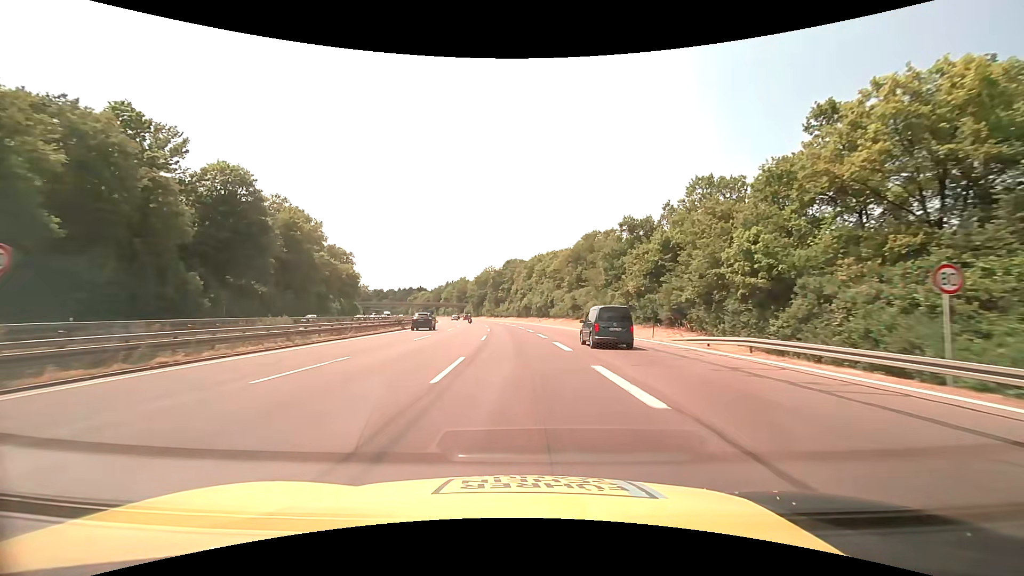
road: motorway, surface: asphalt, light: Day
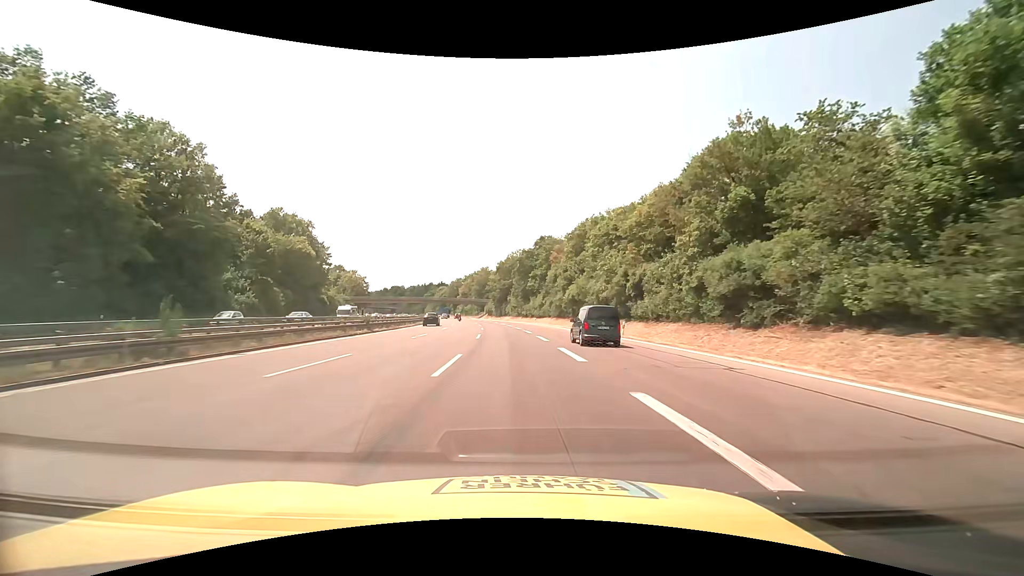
(-1.9, +53.0) m; -4°
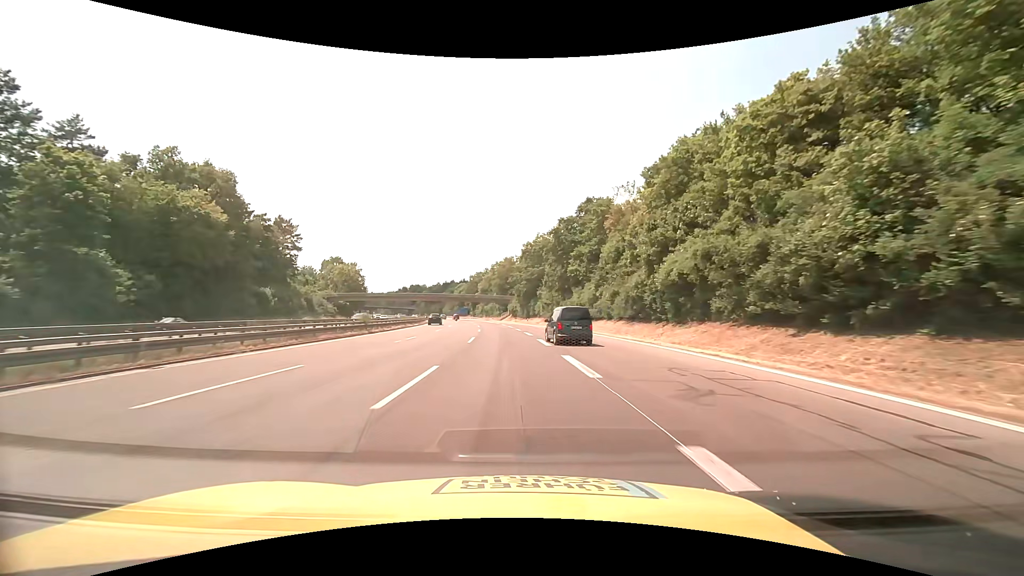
(-1.1, +39.8) m; -3°
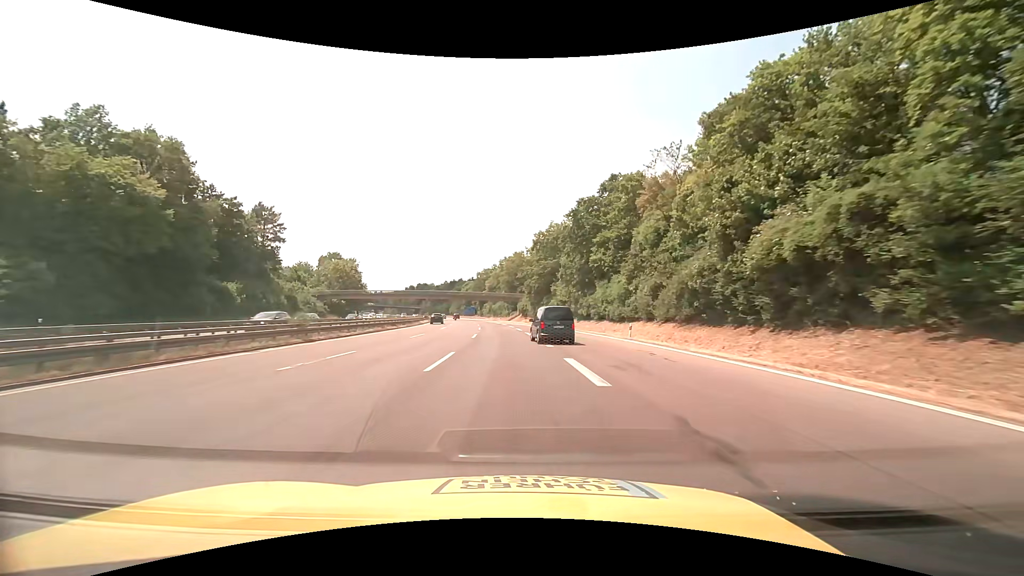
(-0.2, +13.3) m; -1°
(0, +10) (0, +20) (-1, +30) (-1, +40) (-2, +50) (-3, +60) (-4, +70) (-5, +80) (-6, +90) (-8, +100) m
